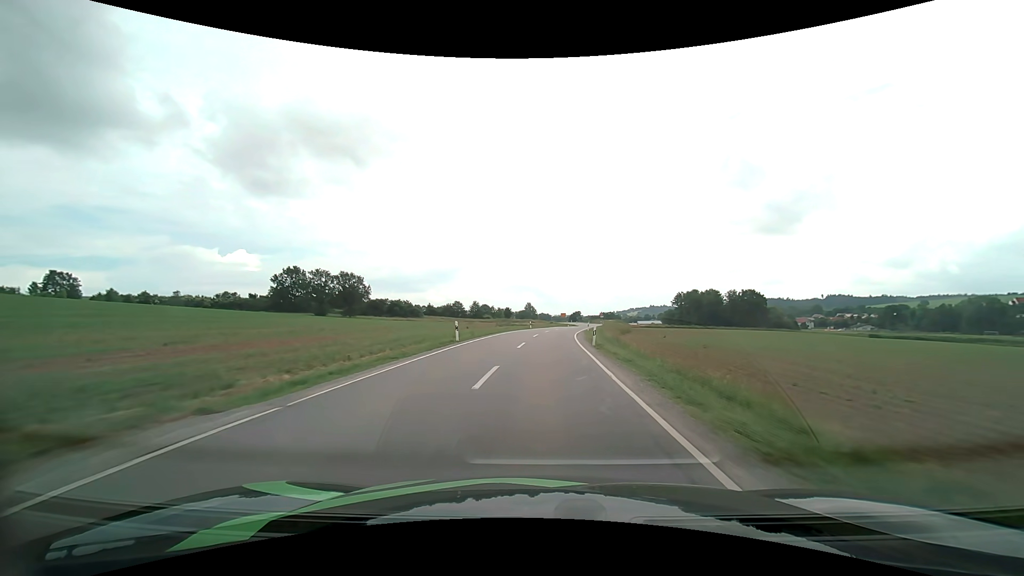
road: secondary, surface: asphalt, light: Day
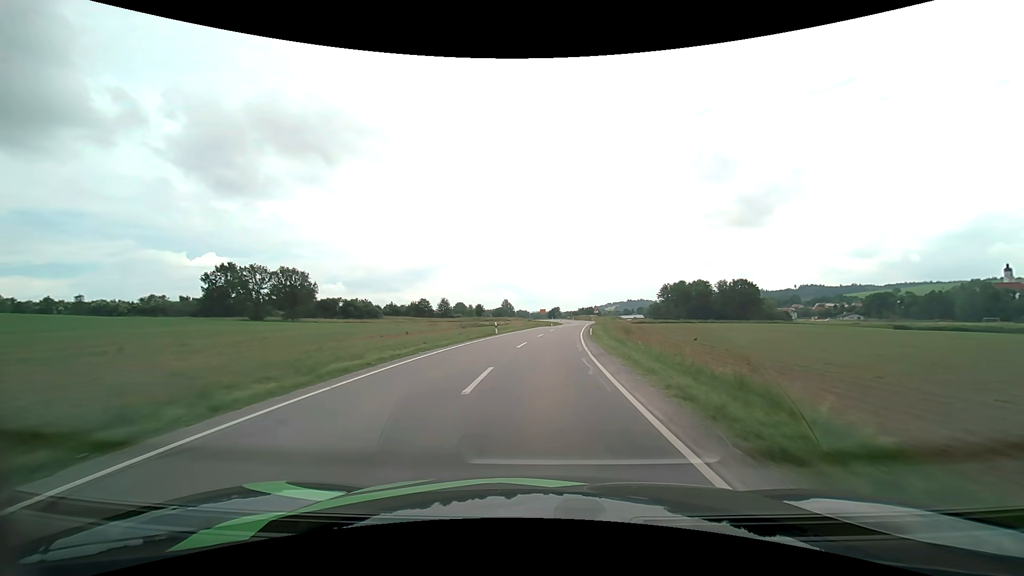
(+0.5, +24.2) m; +3°
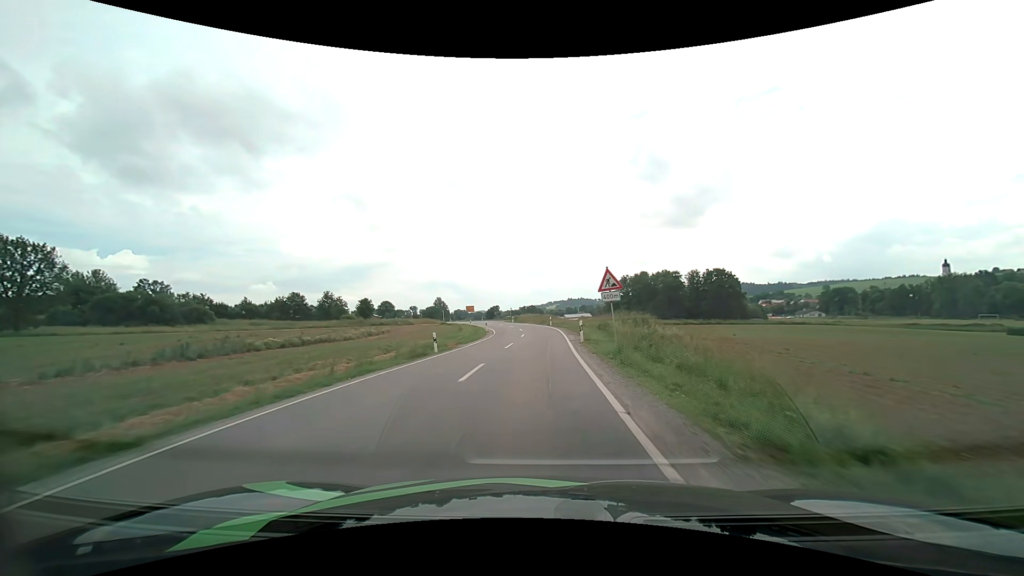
(+3.9, +57.5) m; +7°
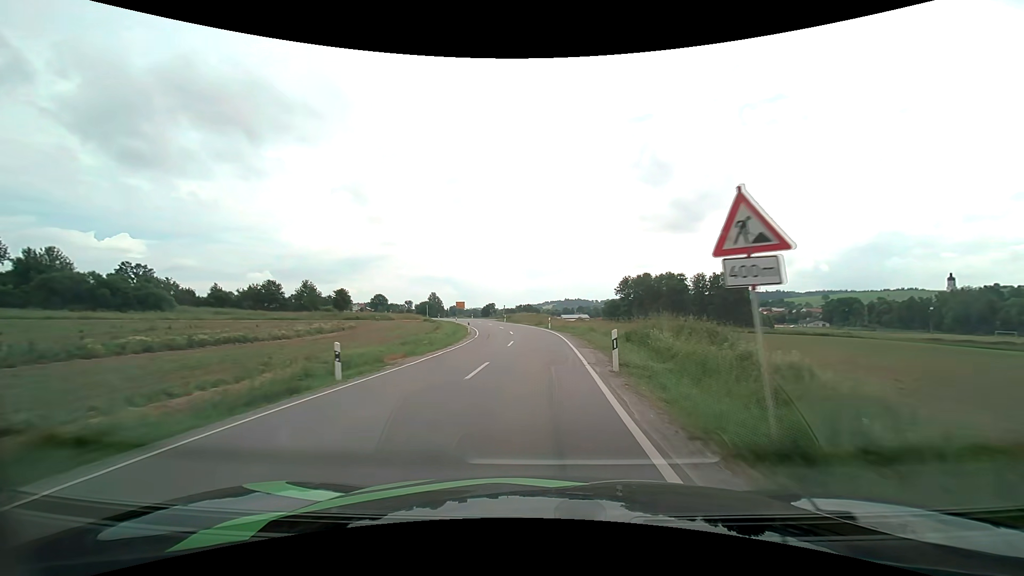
(0.0, +10.8) m; 0°
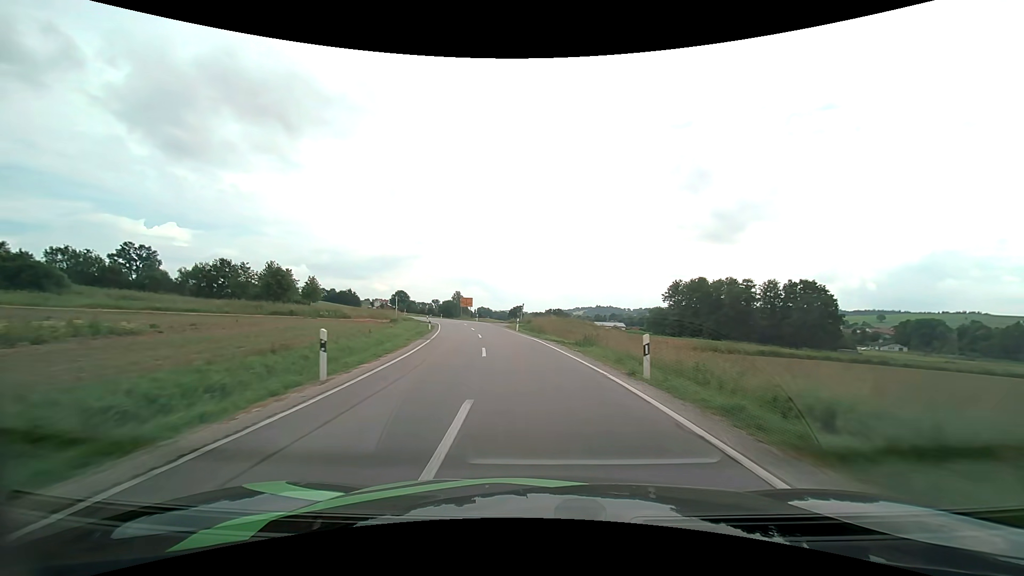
(-0.5, +32.0) m; -3°
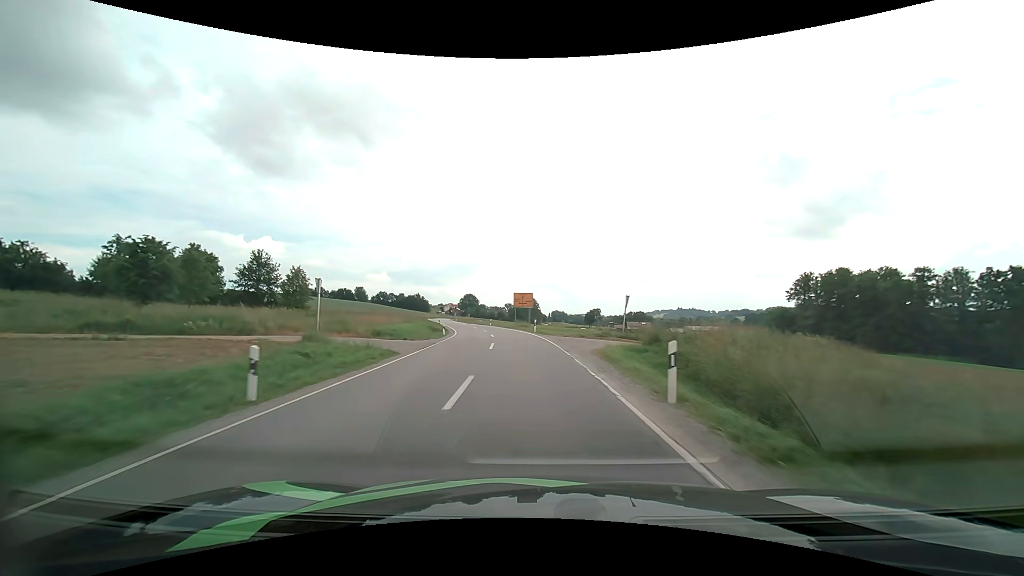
(-2.5, +32.3) m; -8°
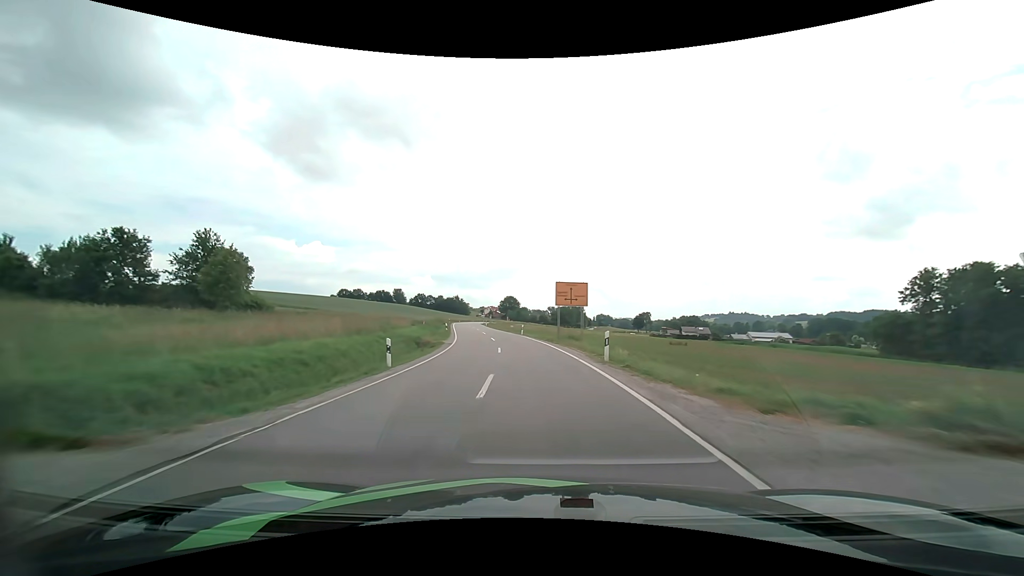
(-1.0, +22.2) m; -5°
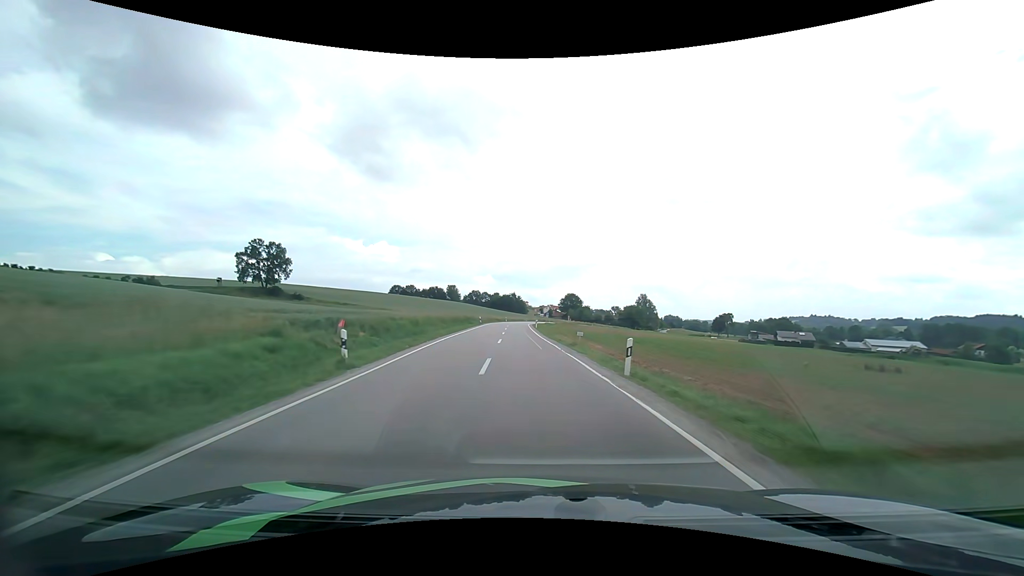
(-2.1, +34.4) m; -7°
(0, +10) (-1, +20) (-1, +30) (-2, +40) (-2, +50) (-2, +60) (-3, +70) (-3, +80) (-3, +90) (-3, +100) m
